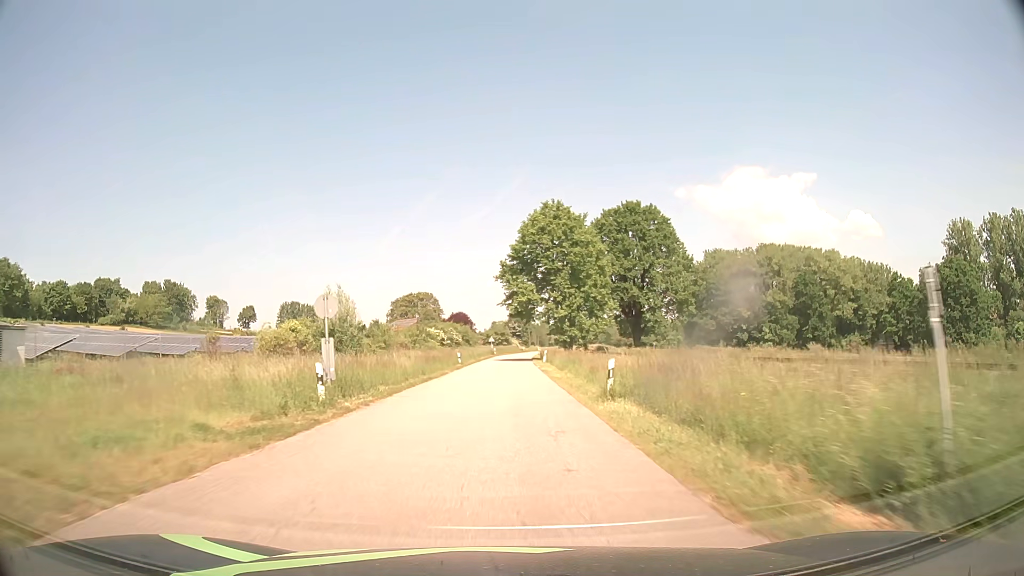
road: tertiary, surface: asphalt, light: Day
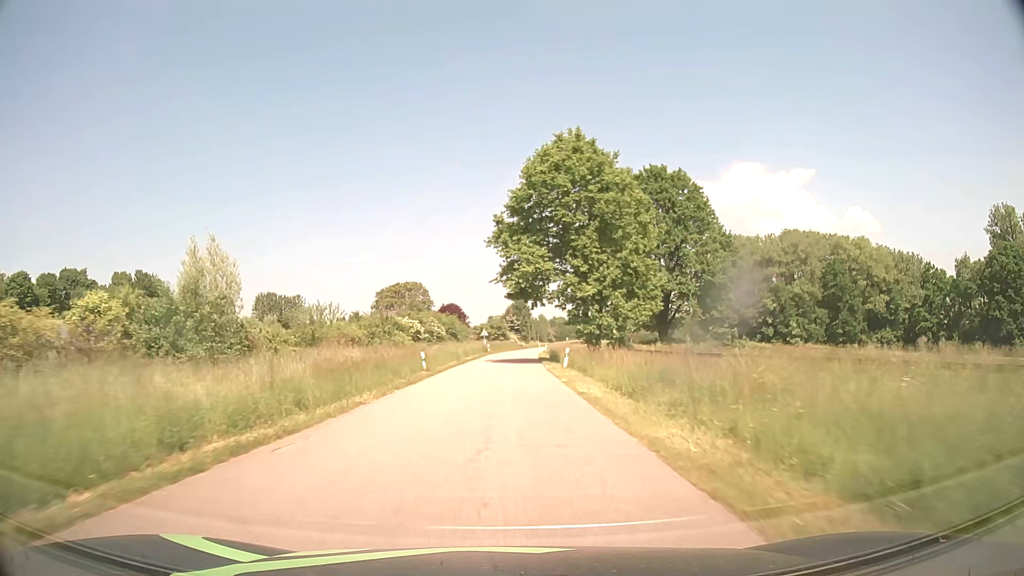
(+0.1, +20.8) m; 0°
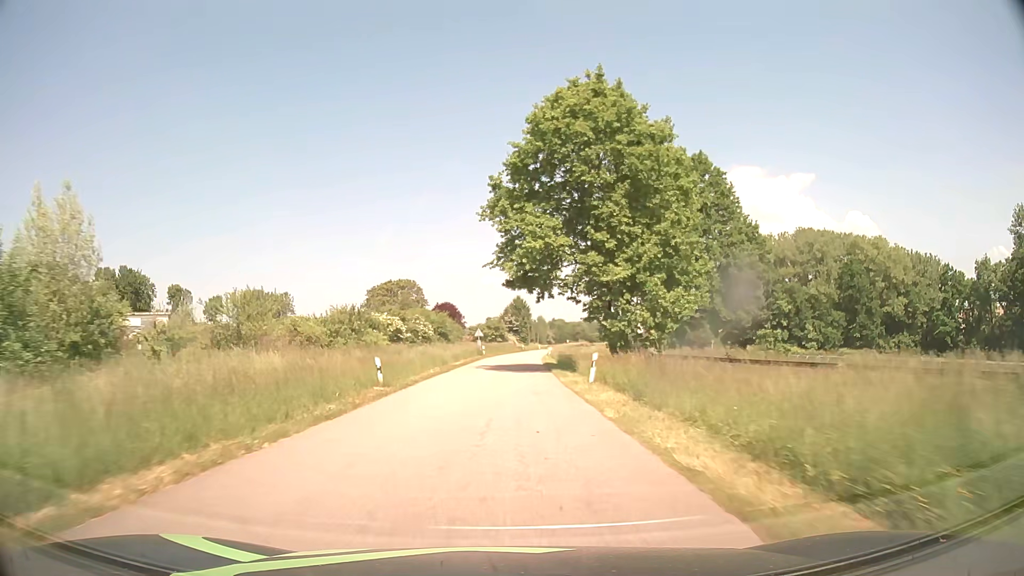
(0.0, +10.5) m; 0°
